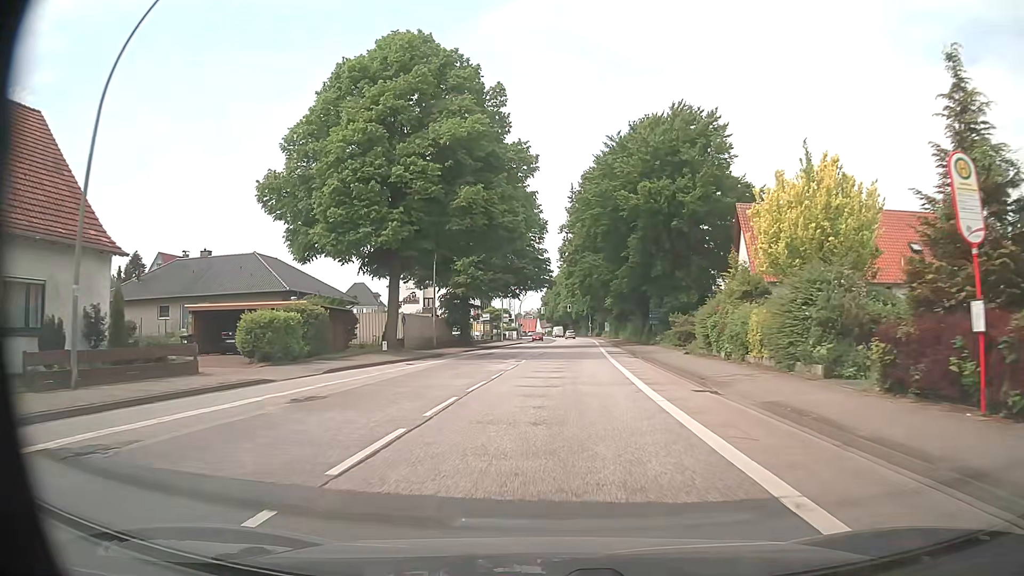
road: primary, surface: asphalt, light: Day
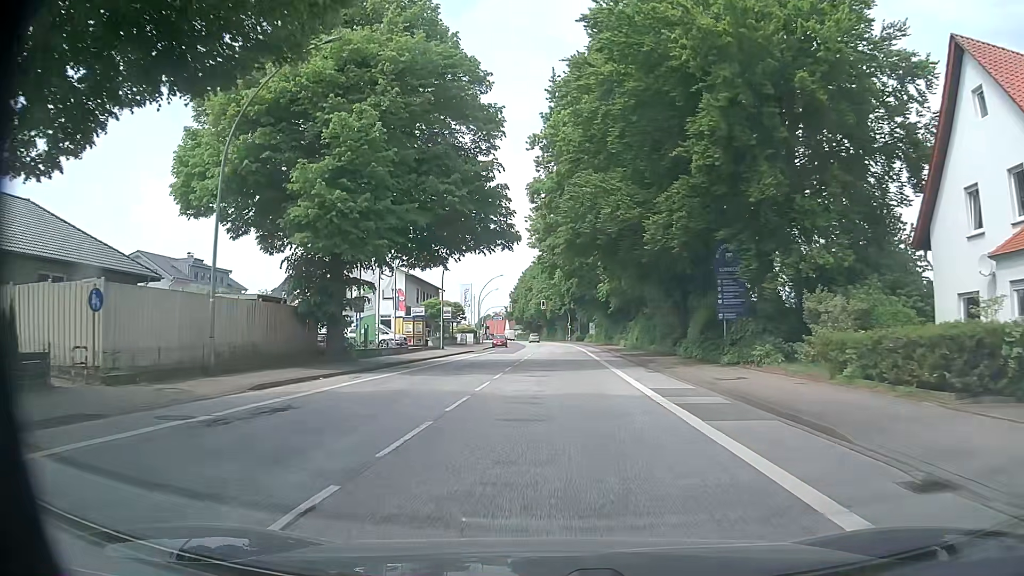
(+0.8, +30.4) m; +3°
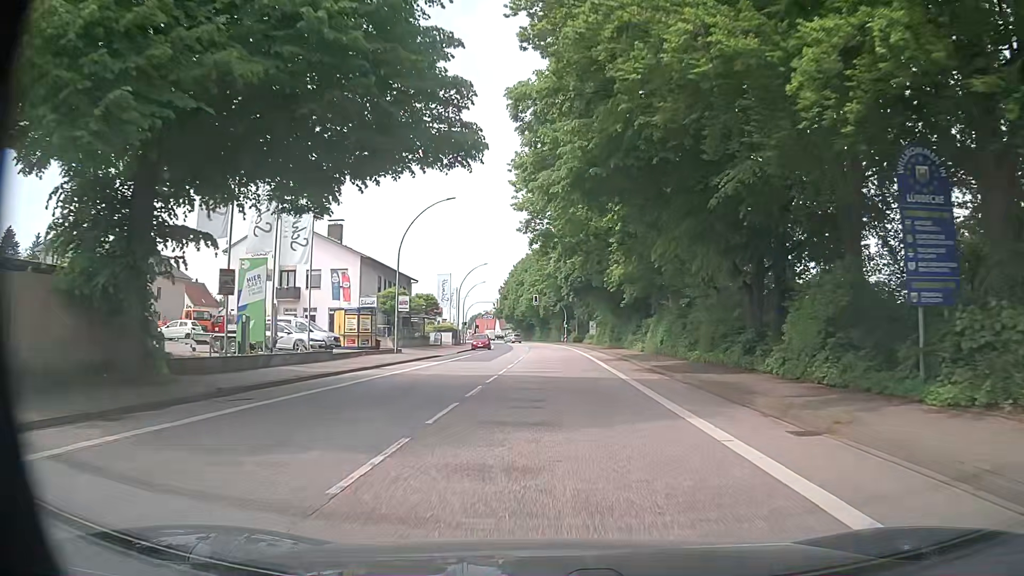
(0.0, +15.2) m; 0°
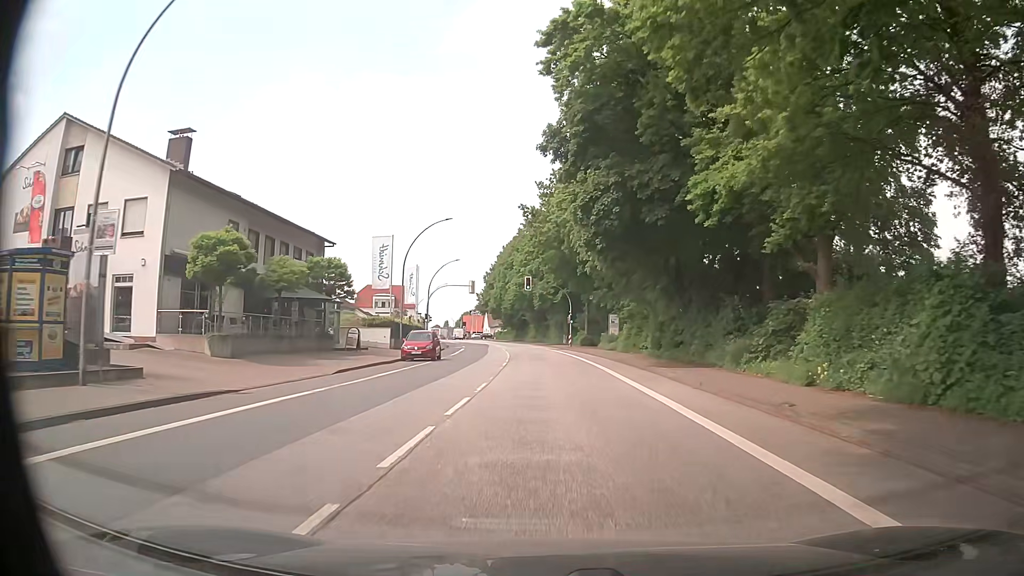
(+0.1, +30.4) m; 0°
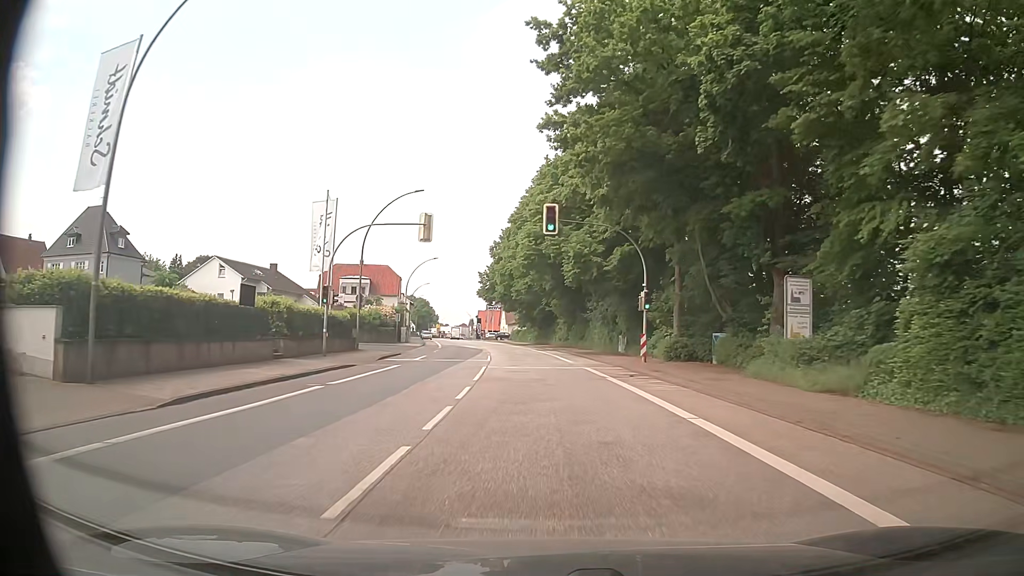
(-0.2, +38.0) m; -1°
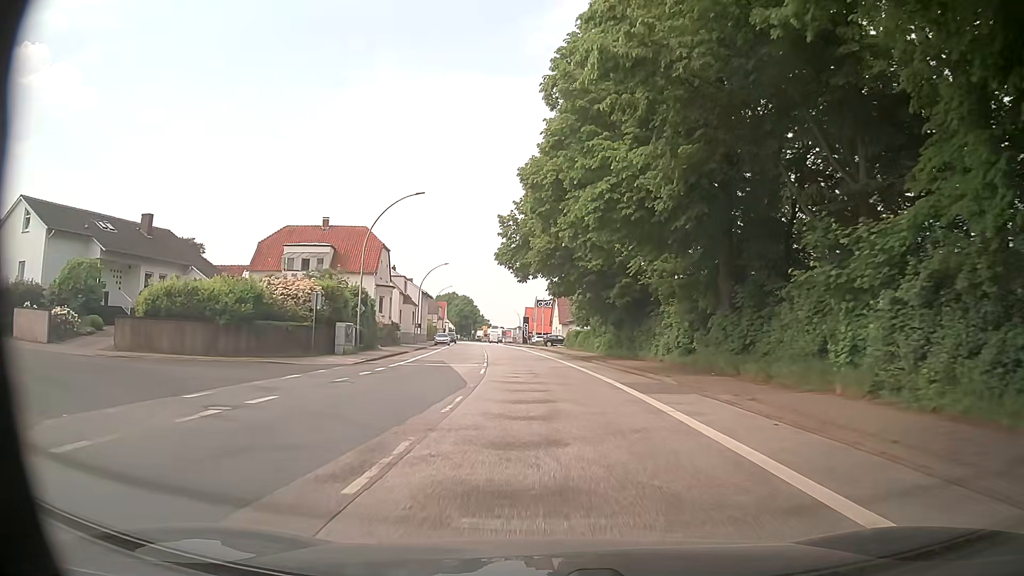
(-2.3, +37.9) m; -6°
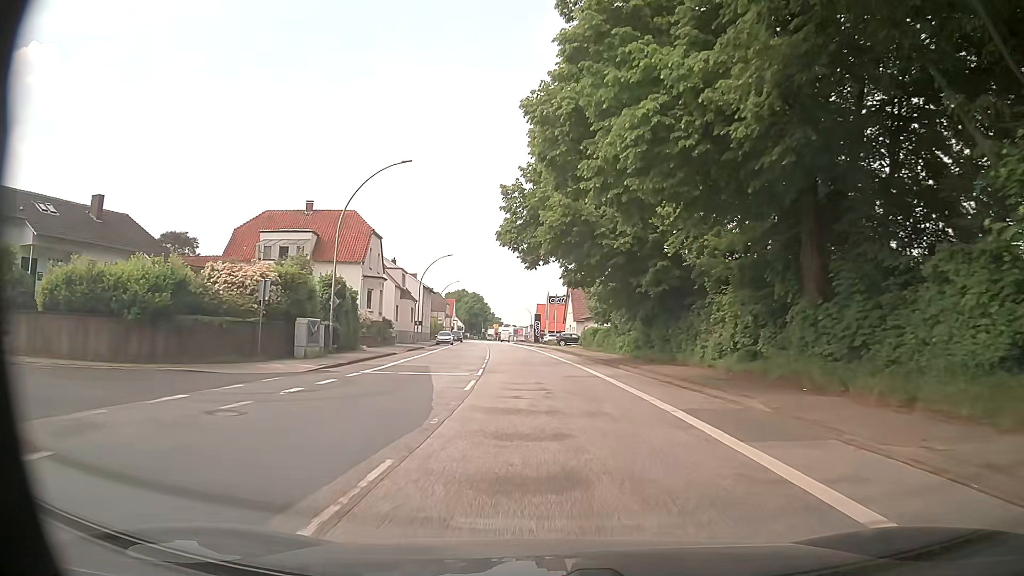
(0.0, +7.6) m; -1°
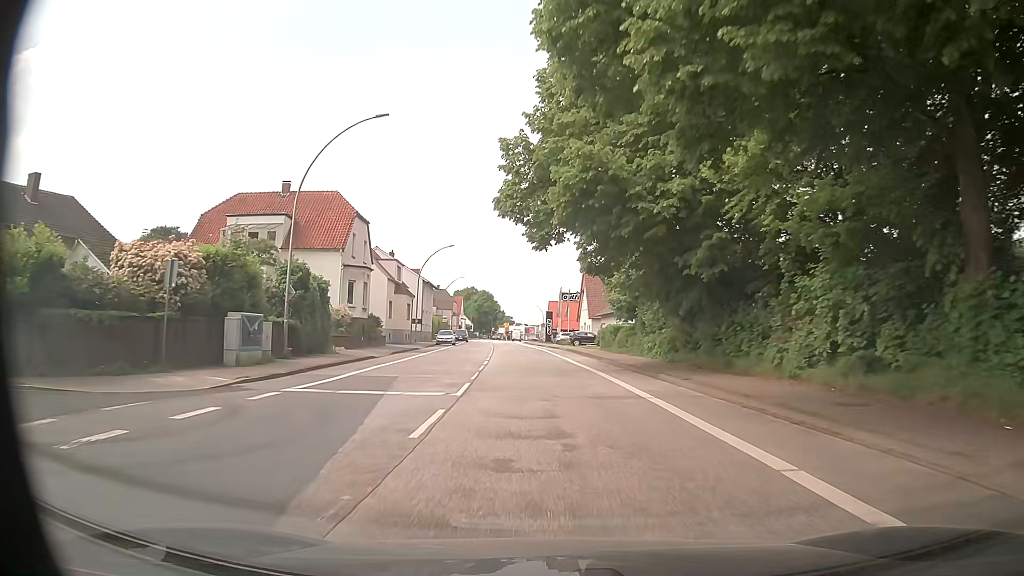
(0.0, +7.6) m; -1°
(0, +10) (0, +20) (-1, +30) (-1, +40) (-2, +50) (-2, +60) (-3, +70) (-4, +80) (-5, +90) (-5, +100) m
